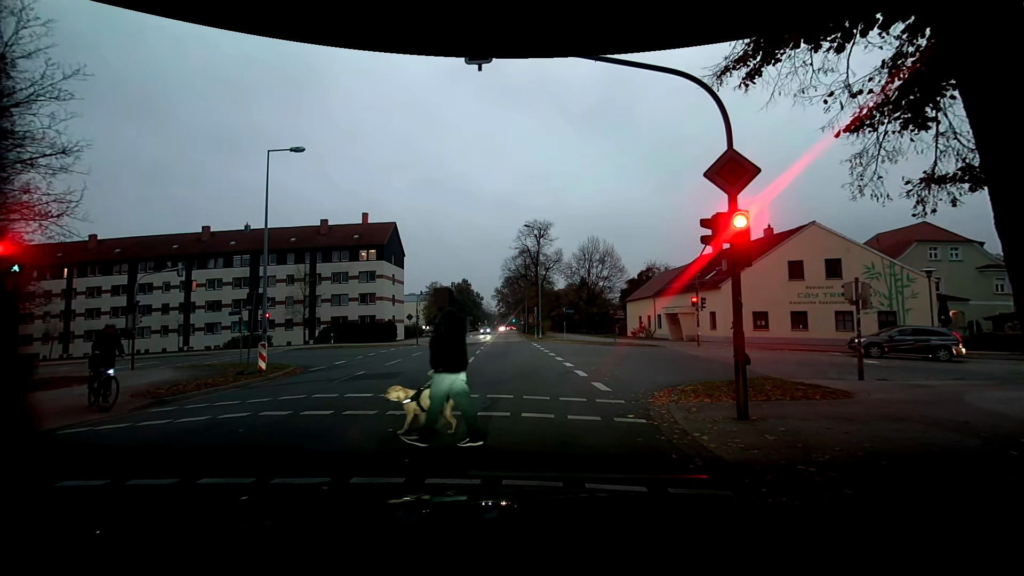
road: residential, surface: asphalt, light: Dusk
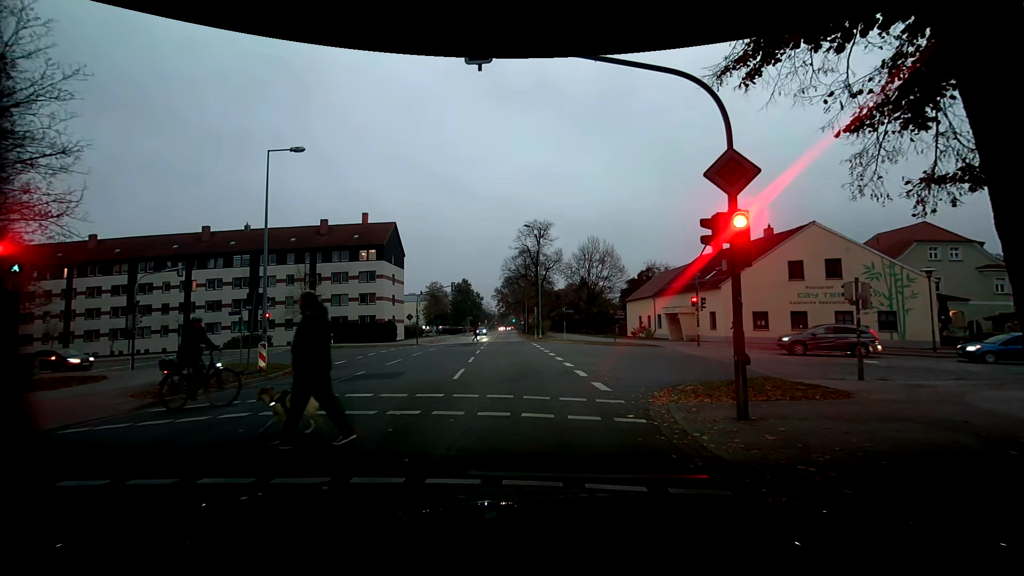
(0.0, 0.0) m; 0°
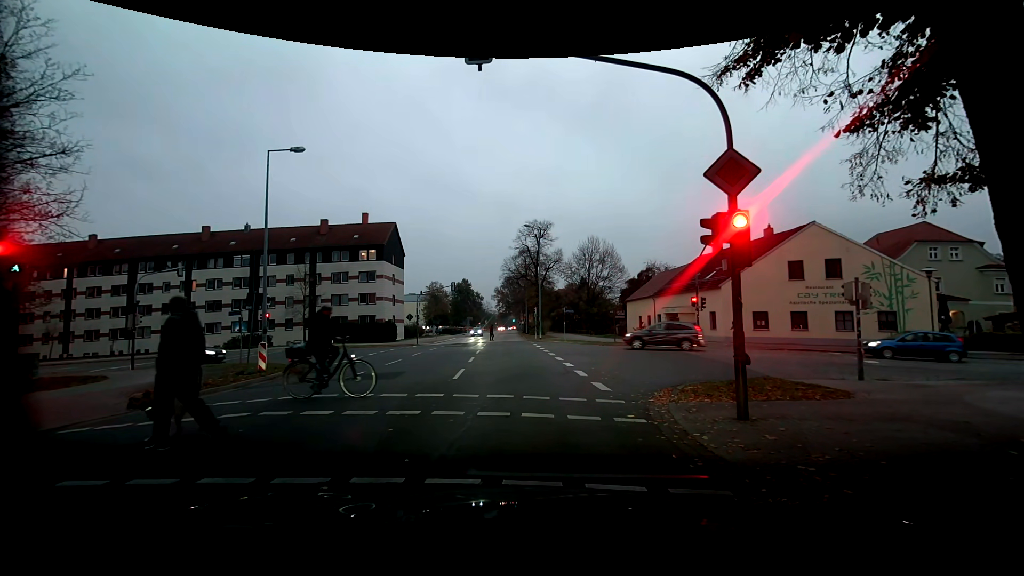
(0.0, 0.0) m; 0°
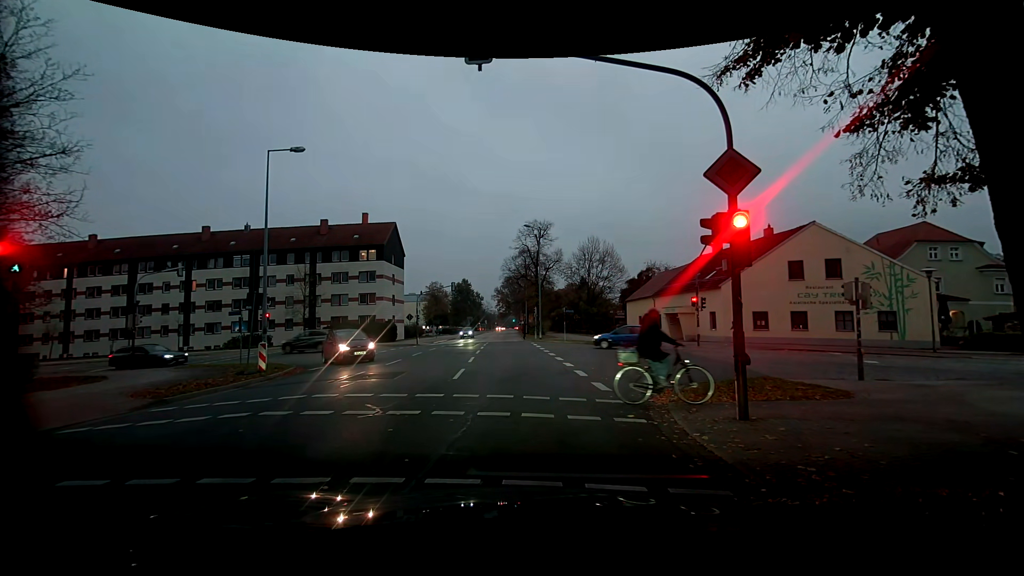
(0.0, 0.0) m; 0°
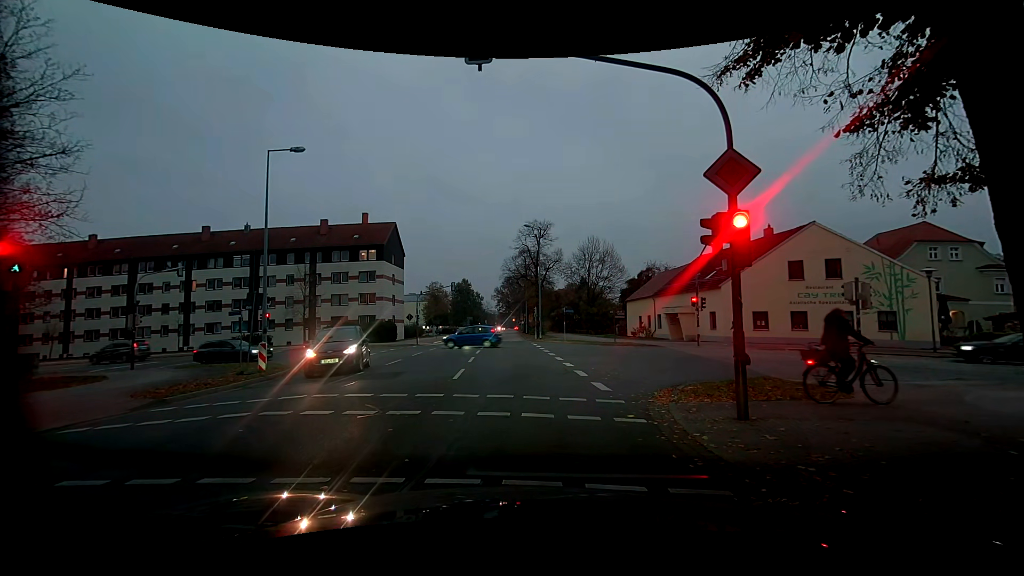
(0.0, 0.0) m; 0°
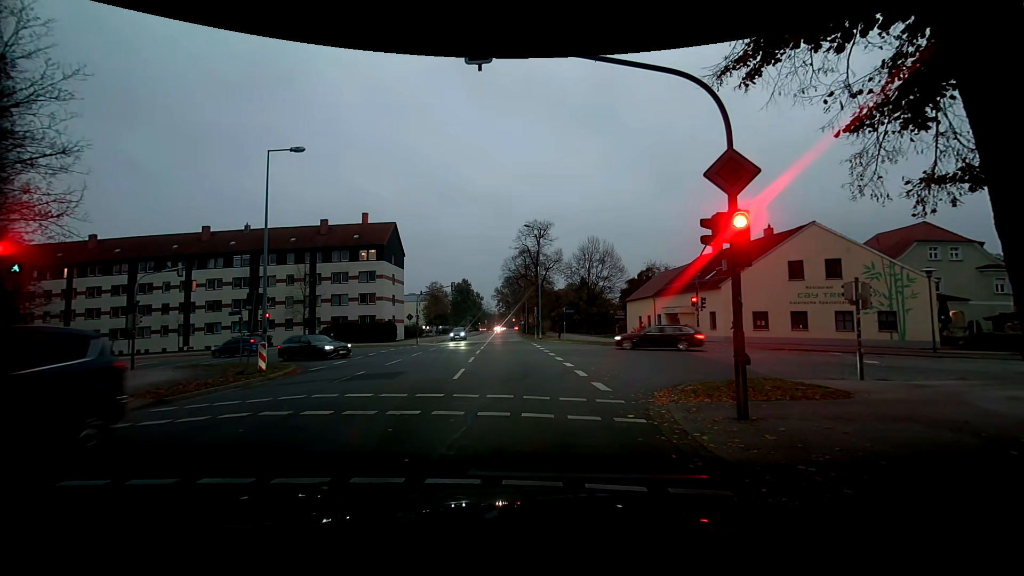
(0.0, 0.0) m; 0°
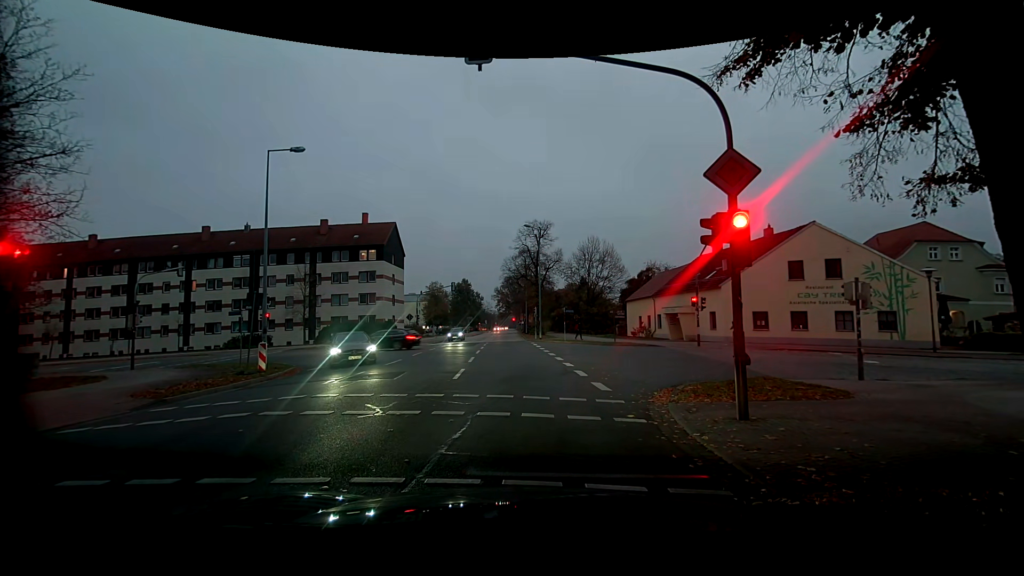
(0.0, 0.0) m; 0°
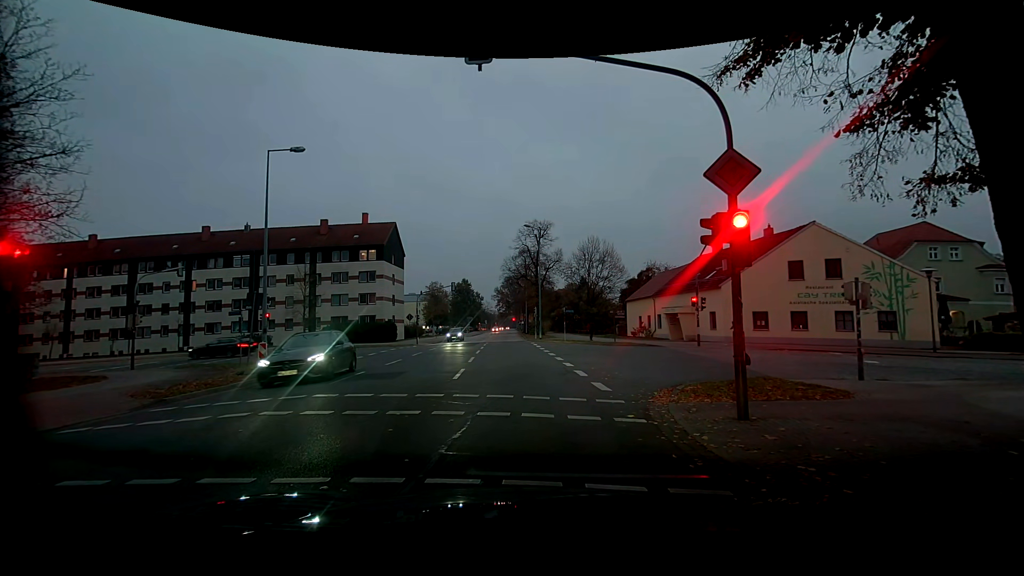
(0.0, 0.0) m; 0°
(0, +10) (0, +20) (0, +30) (0, +40) (0, +50) (+1, +60) (+1, +70) (+1, +80) (+1, +90) (+1, +100) m
